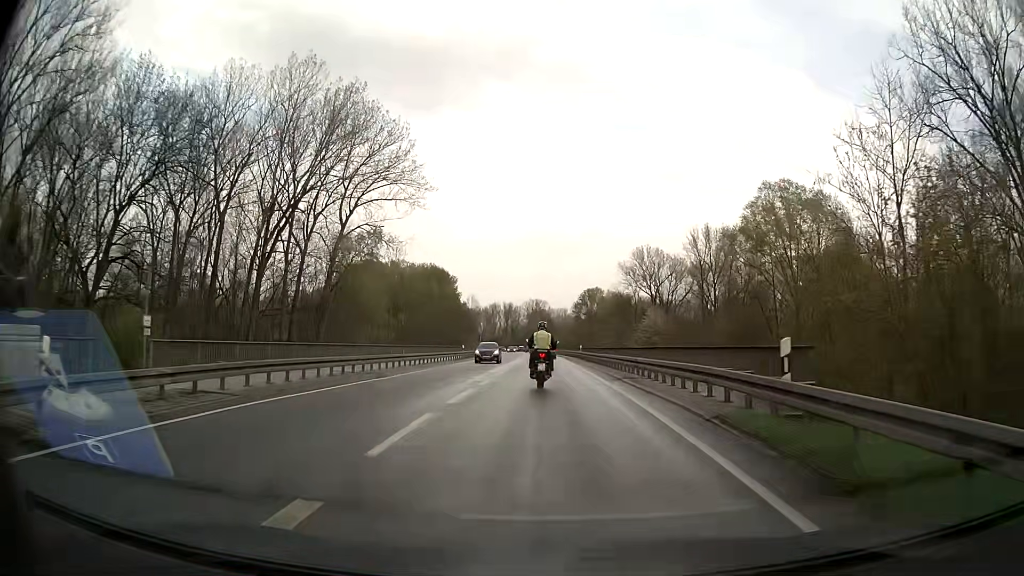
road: secondary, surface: asphalt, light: Day
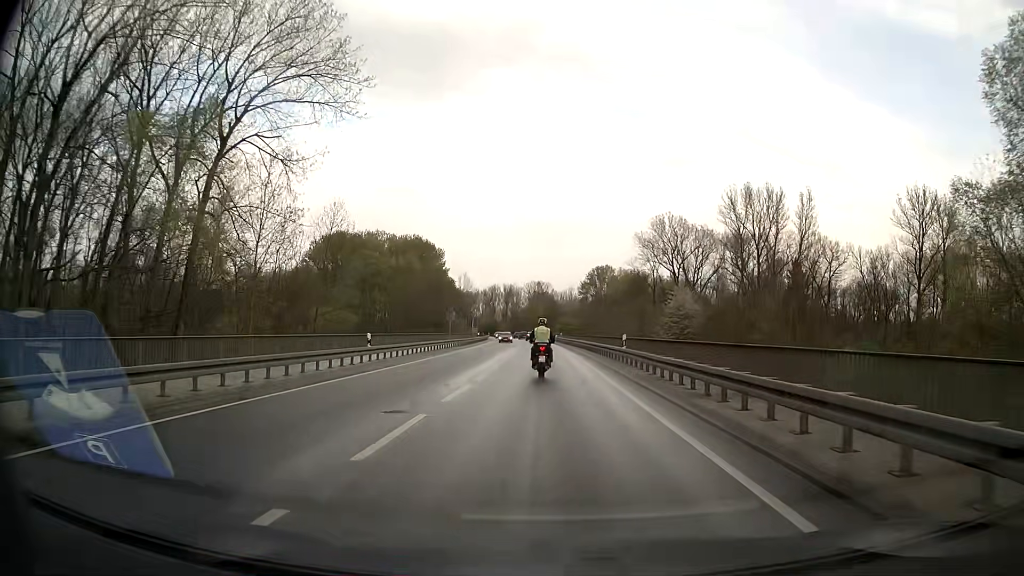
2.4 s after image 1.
(+0.3, +31.0) m; 0°
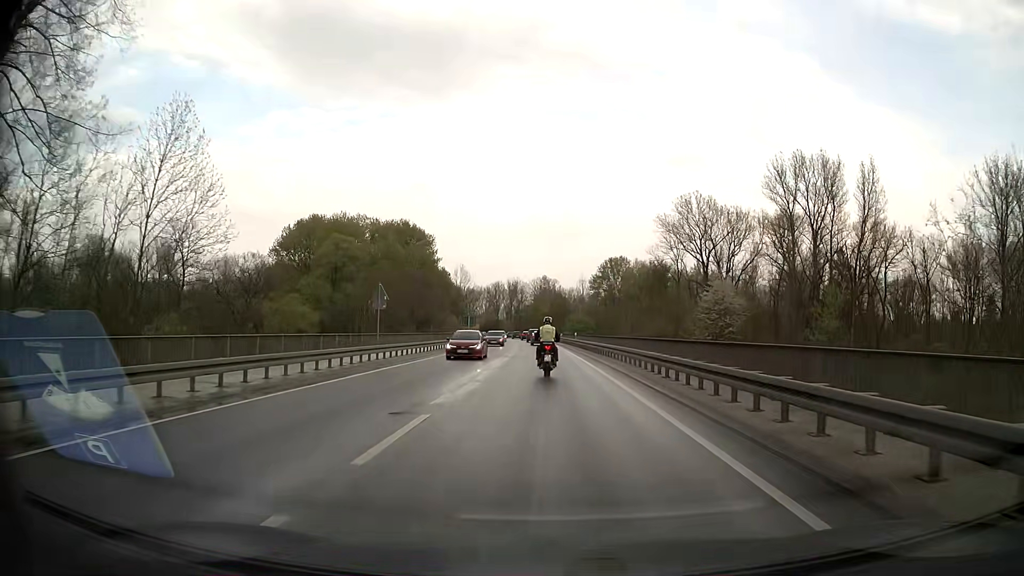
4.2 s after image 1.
(-0.1, +24.6) m; -1°
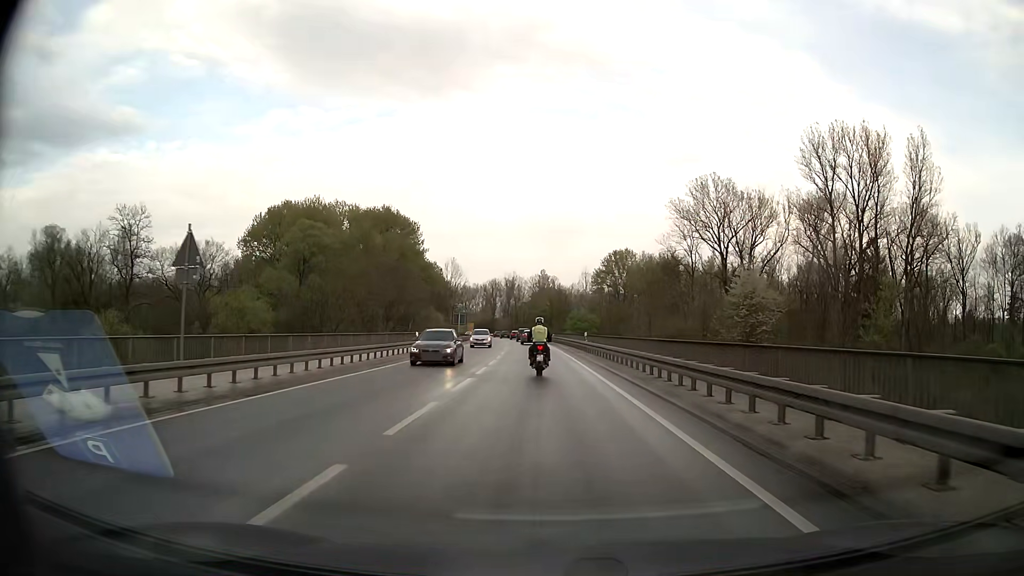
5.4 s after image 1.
(0.0, +16.3) m; 0°
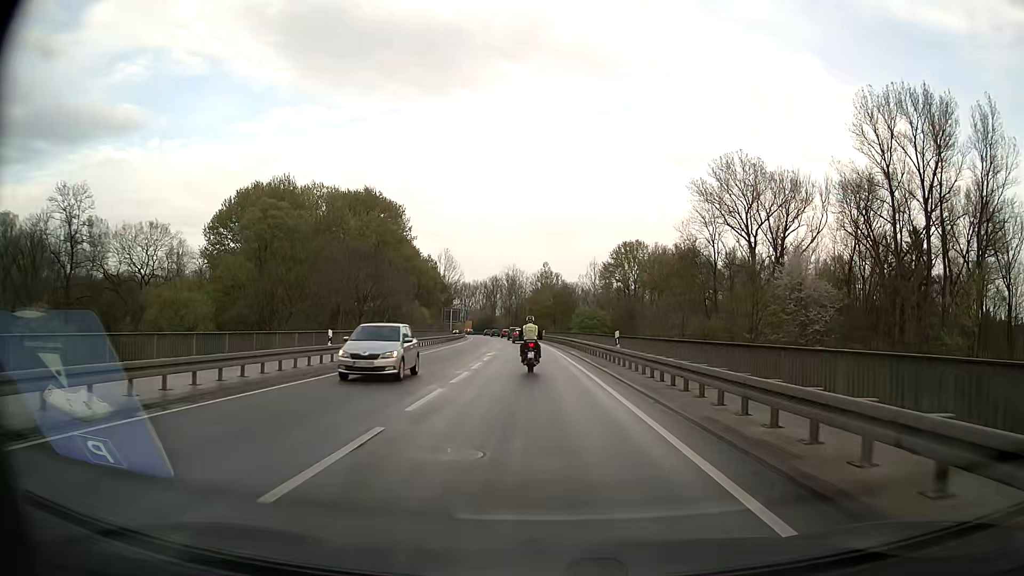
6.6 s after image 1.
(0.0, +16.5) m; 0°
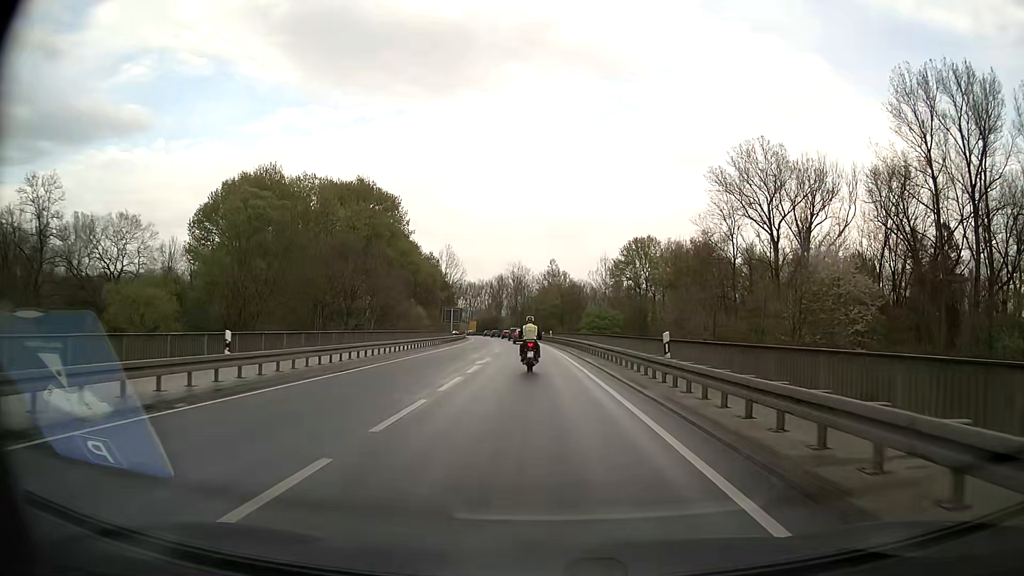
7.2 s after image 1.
(0.0, +8.4) m; 0°
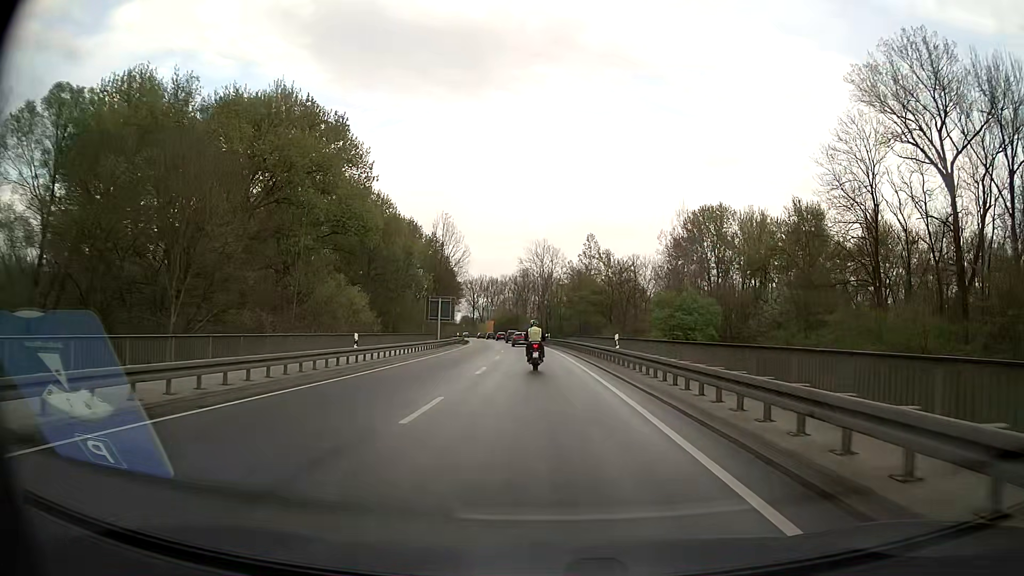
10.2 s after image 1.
(-1.2, +43.3) m; -3°
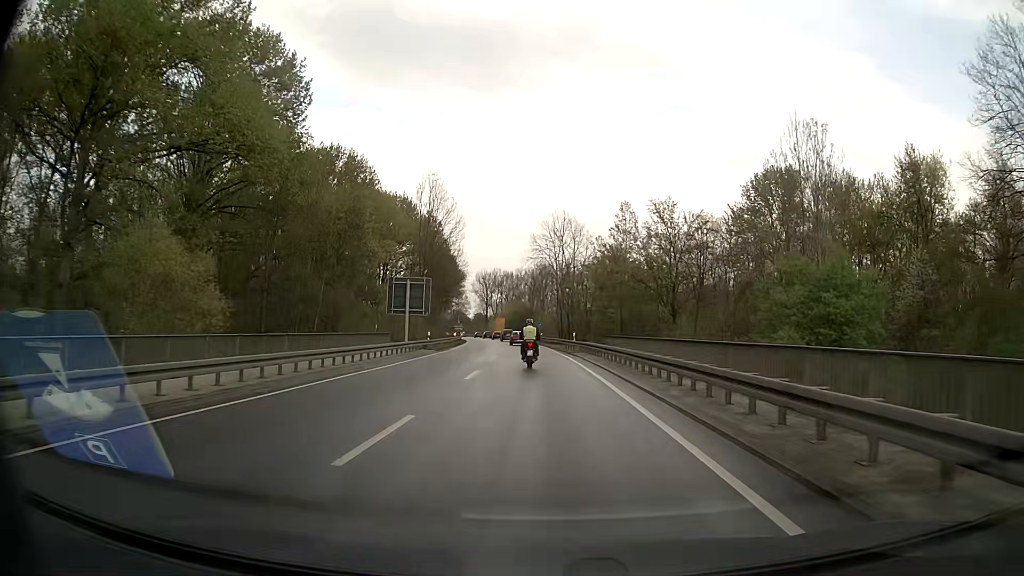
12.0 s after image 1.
(-0.3, +27.5) m; -1°
